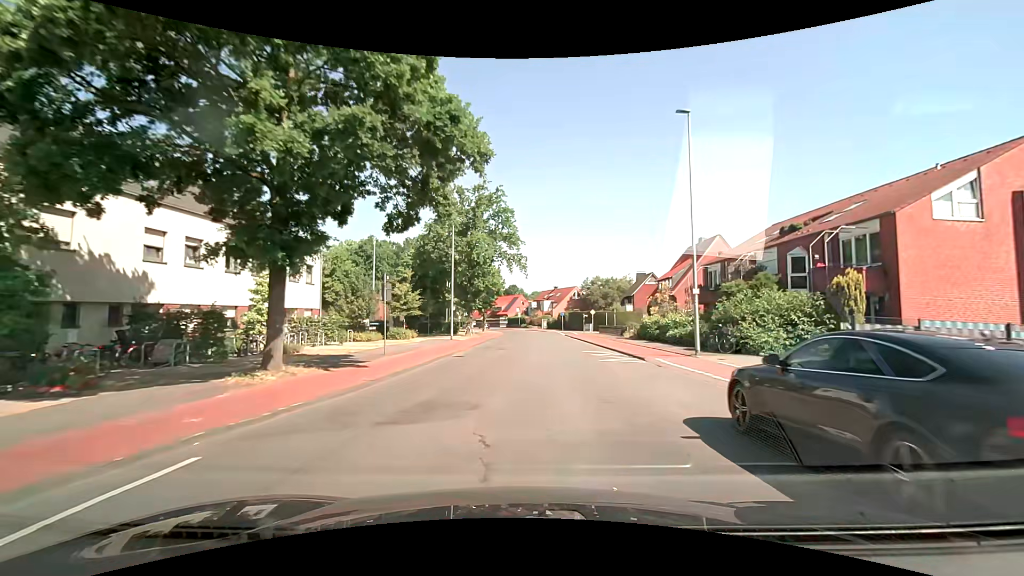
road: tertiary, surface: asphalt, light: Day
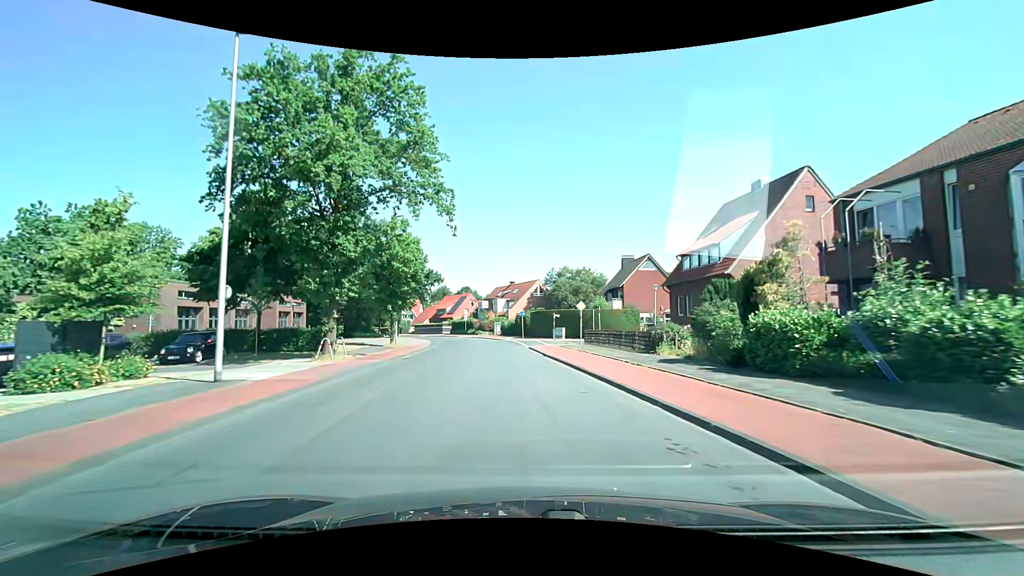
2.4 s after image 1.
(+1.6, +25.2) m; +5°
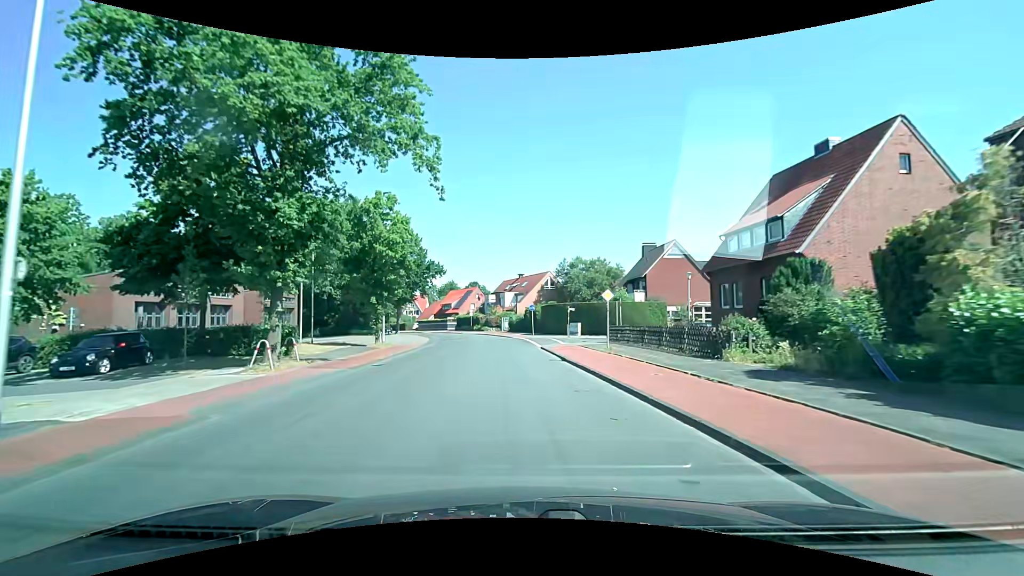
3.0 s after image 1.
(-0.1, +6.2) m; -1°
(0, +10) (-1, +20) (-2, +30) (-3, +40) (-4, +50) (-6, +60) (-9, +69) (-12, +79) (-17, +88) (-22, +96) m
